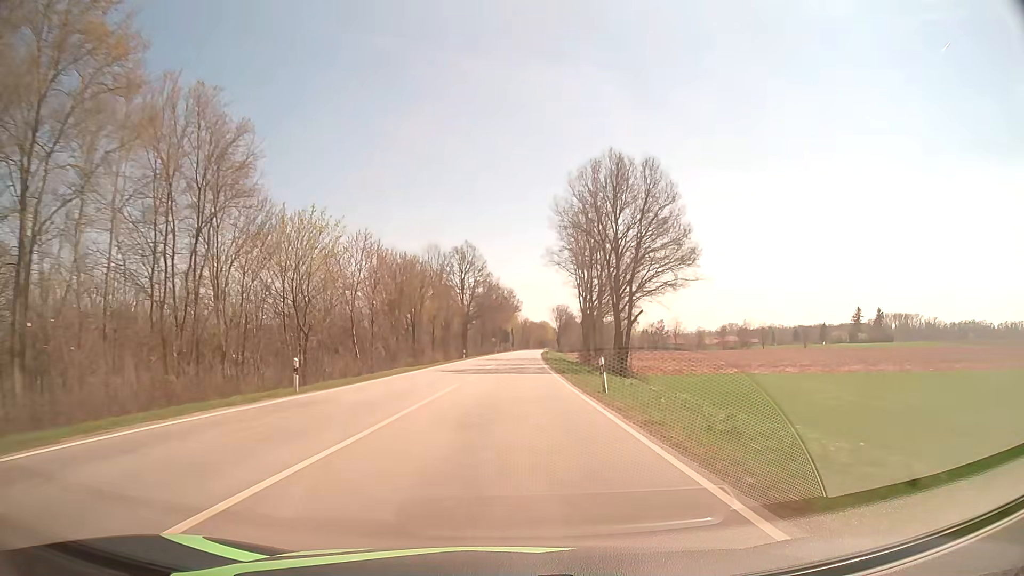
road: secondary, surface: asphalt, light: Day
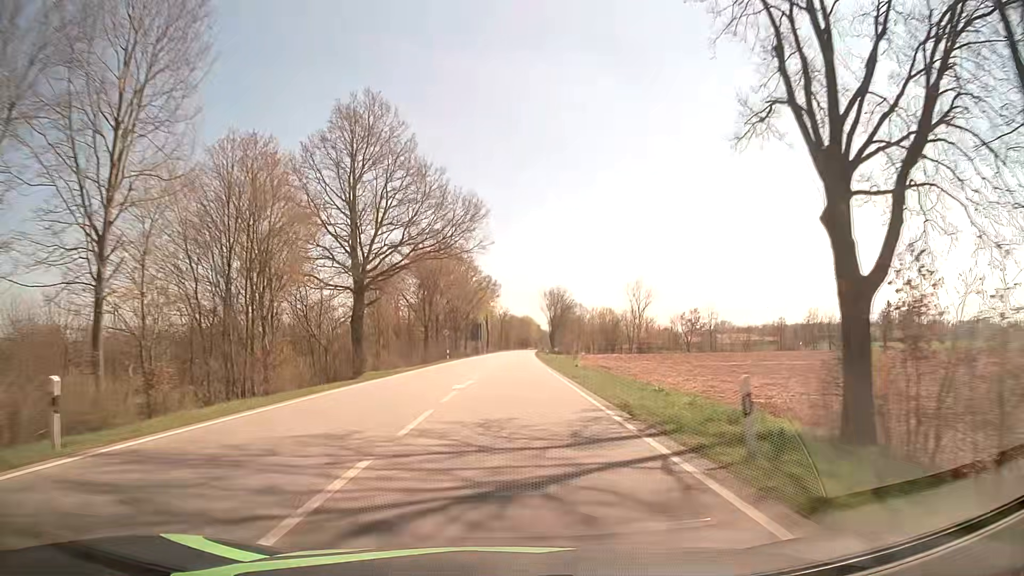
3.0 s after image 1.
(+1.1, +63.9) m; +2°
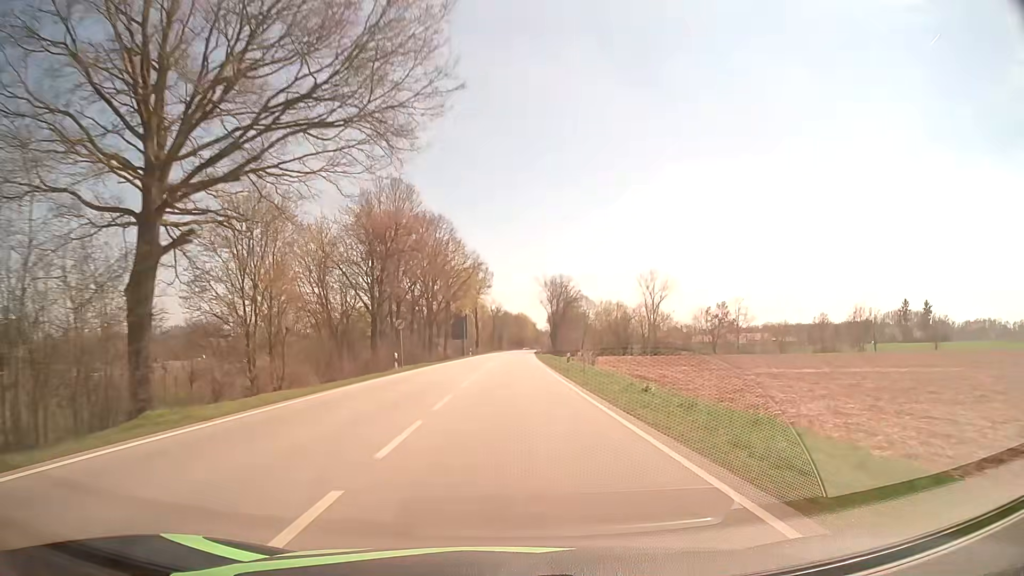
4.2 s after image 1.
(+0.1, +25.5) m; +1°
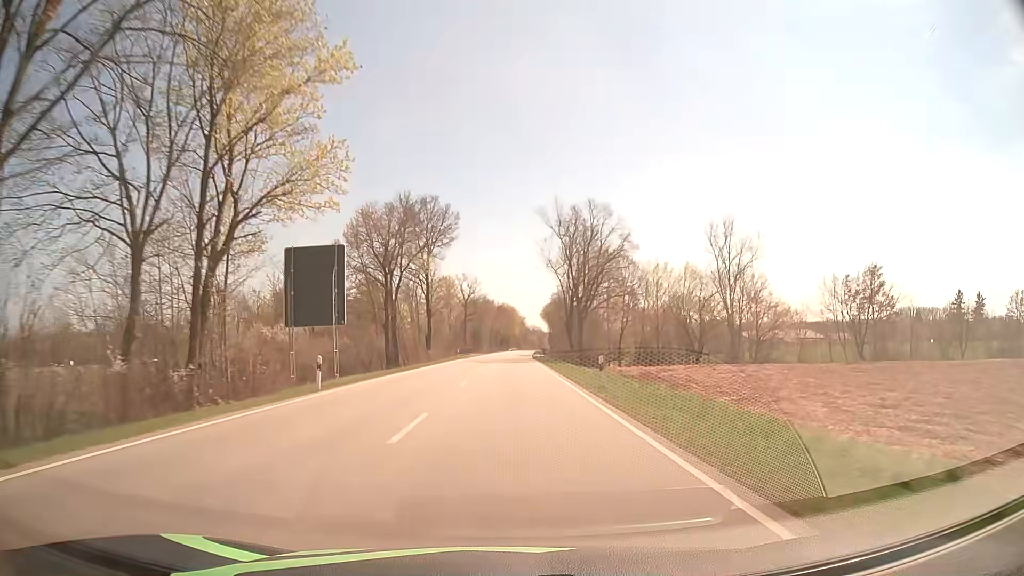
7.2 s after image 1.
(+0.8, +64.5) m; +1°
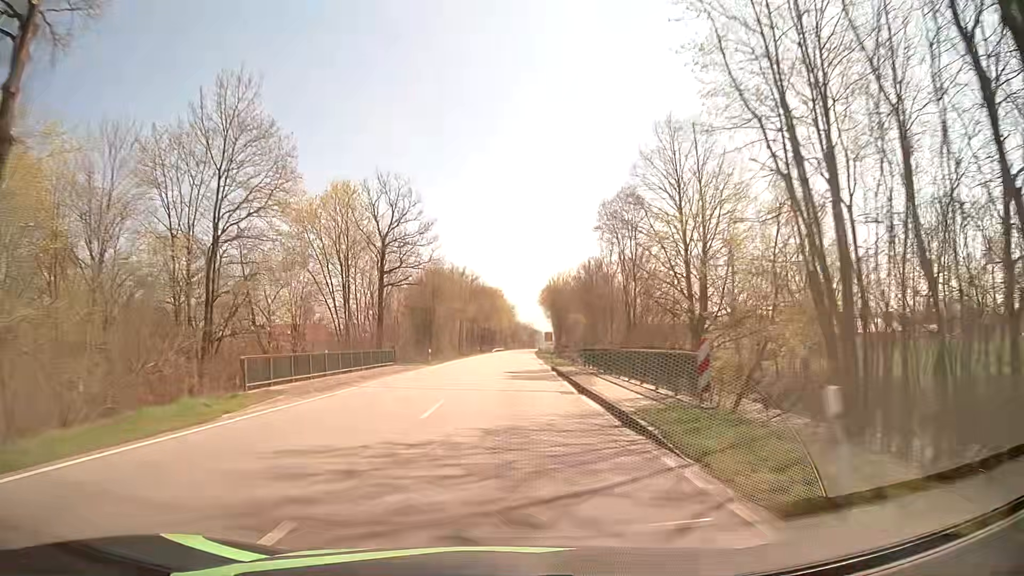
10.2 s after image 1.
(+0.6, +67.2) m; +1°
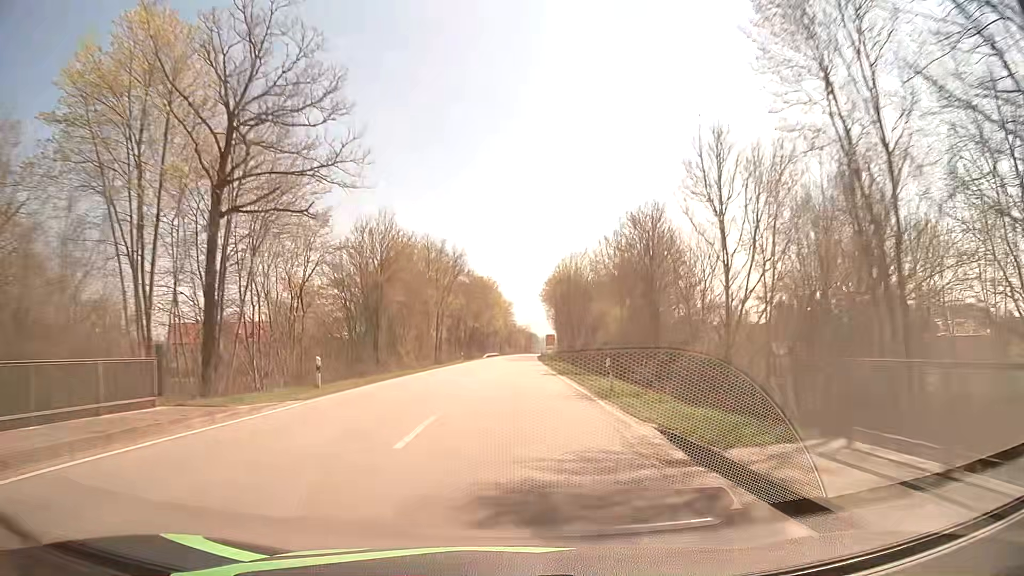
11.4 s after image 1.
(0.0, +27.7) m; 0°
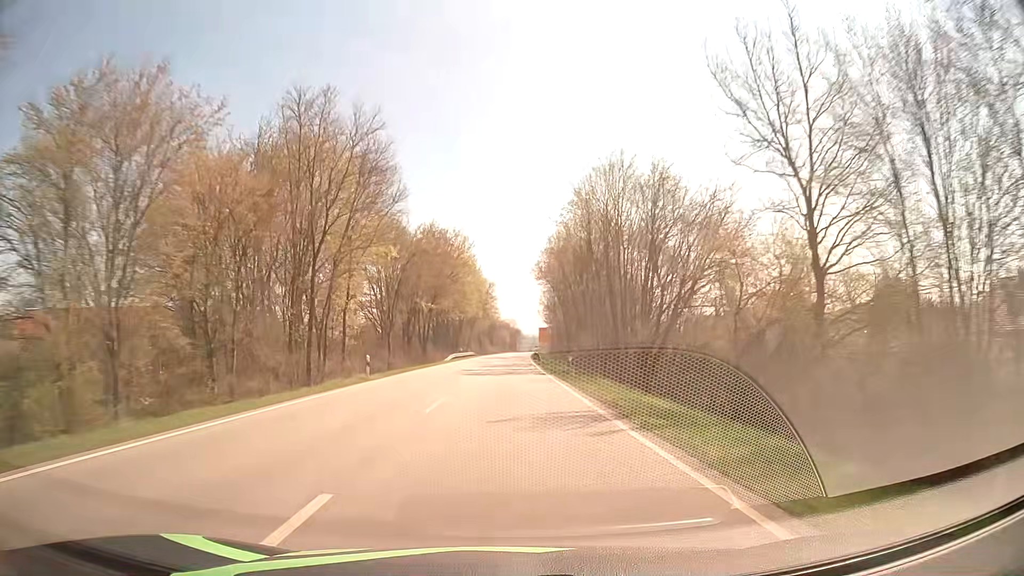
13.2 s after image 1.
(+0.7, +42.3) m; +2°
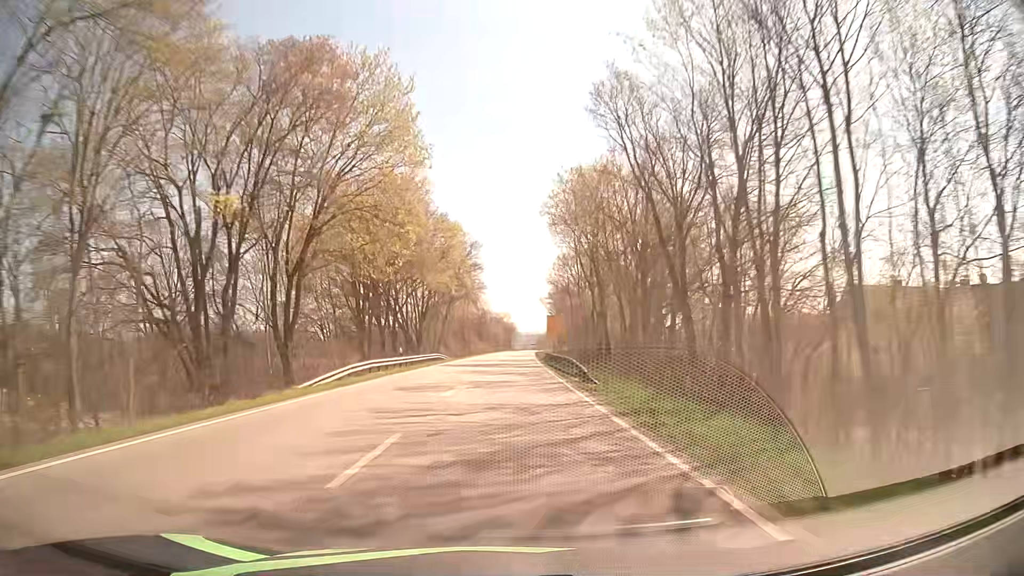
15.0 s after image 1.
(+0.1, +43.1) m; 0°
(0, +10) (0, +20) (0, +30) (0, +40) (0, +50) (0, +60) (+1, +70) (+1, +80) (+1, +90) (+2, +100) m
